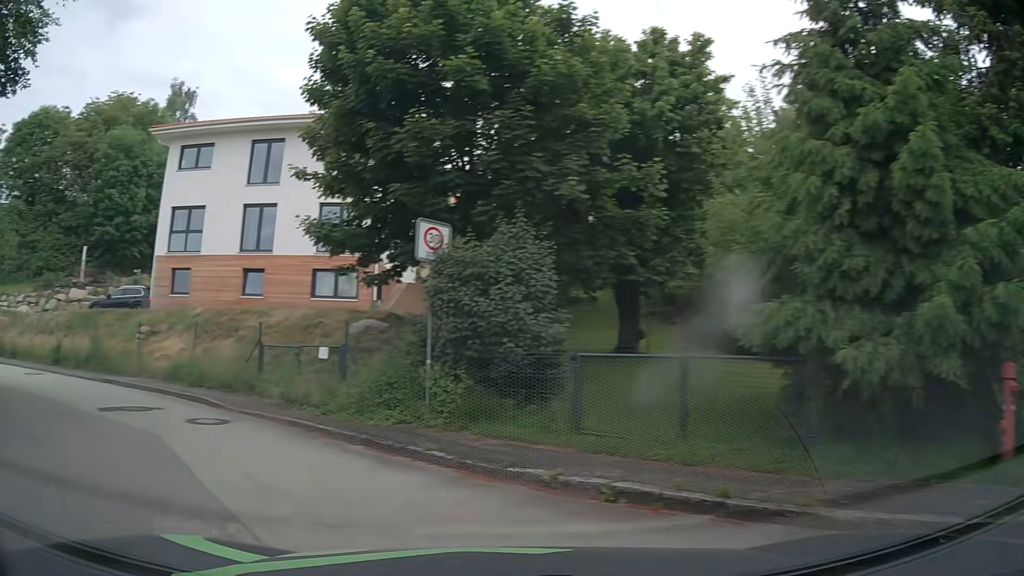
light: Day
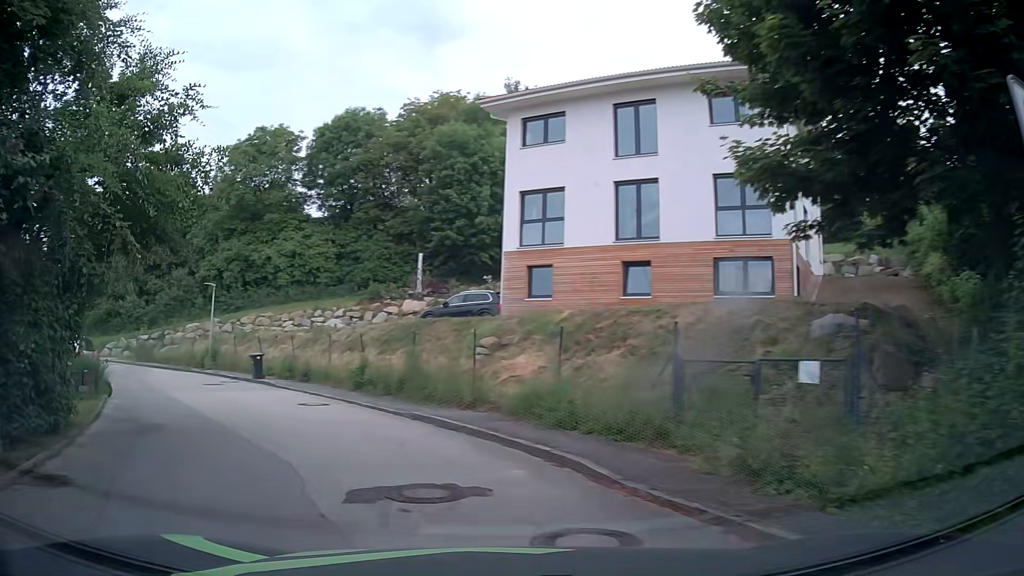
(-2.0, +6.2) m; -31°
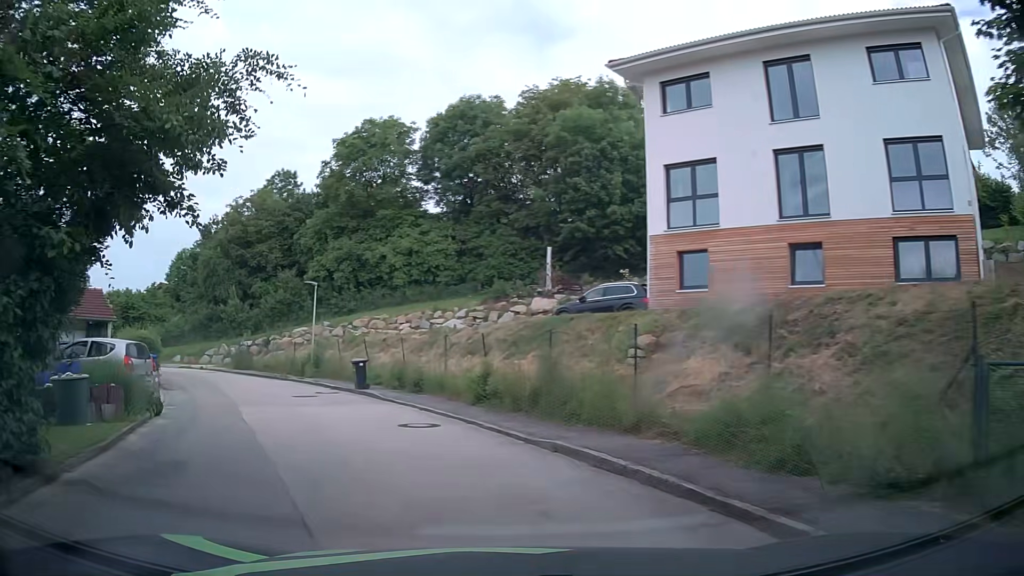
(-0.5, +3.9) m; -12°
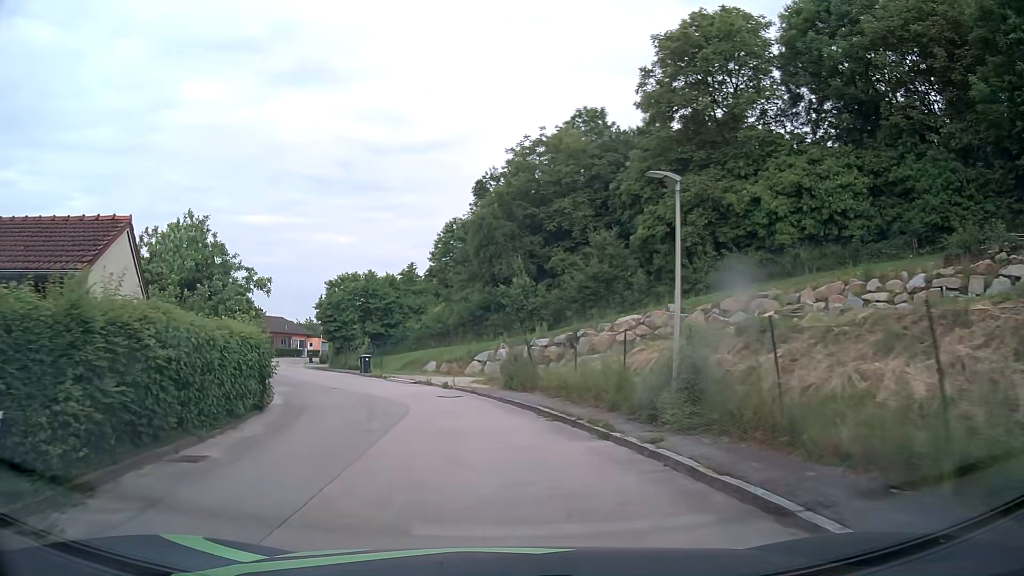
(-5.6, +18.5) m; -28°
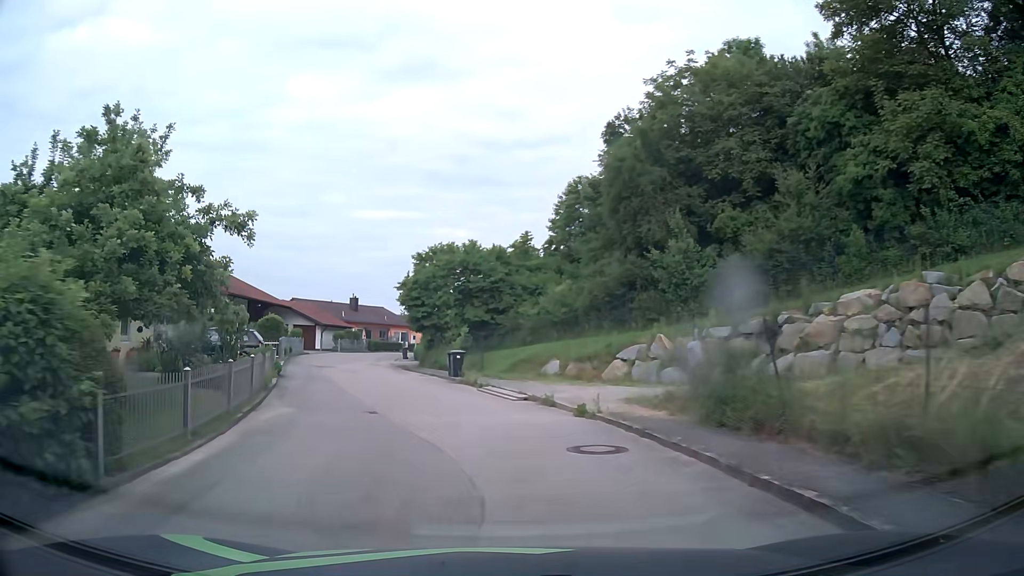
(-1.0, +11.3) m; -10°
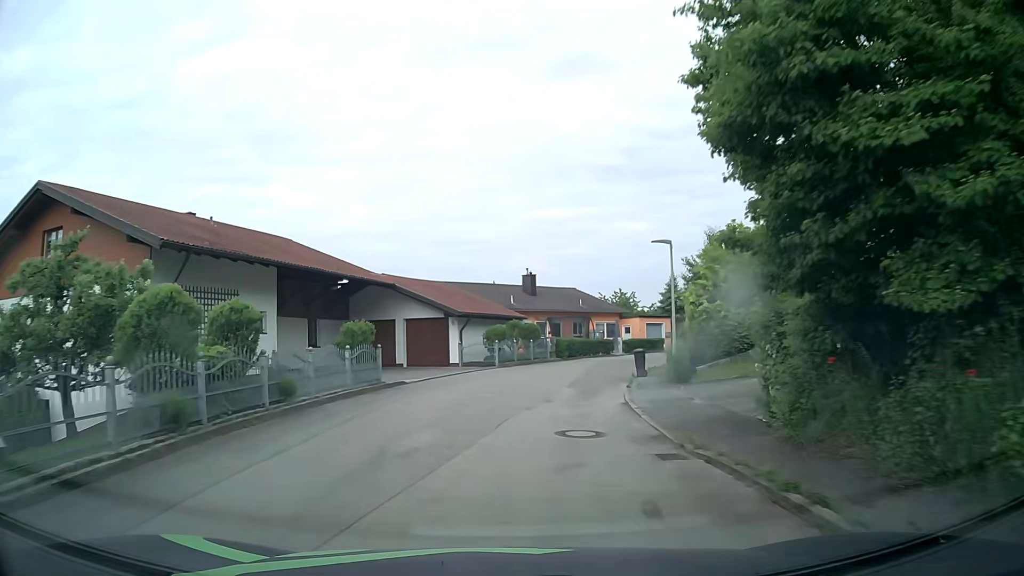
(-5.7, +29.5) m; -15°
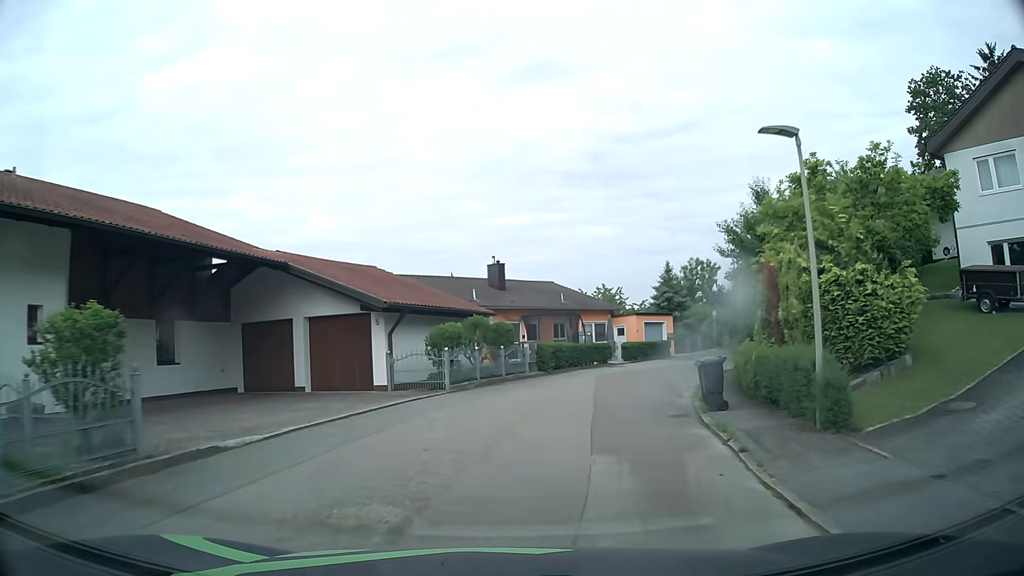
(0.0, +11.1) m; +2°
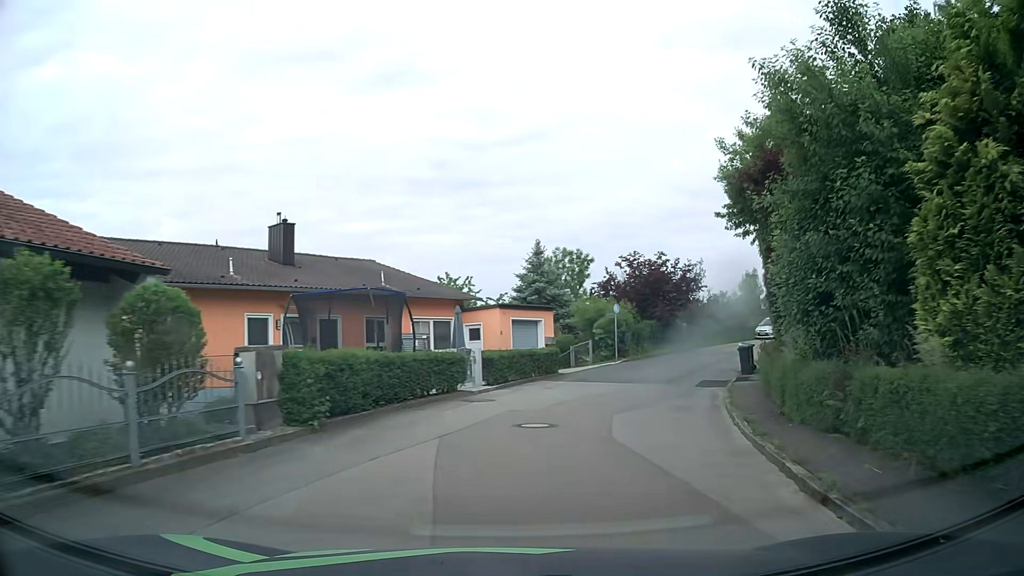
(+1.6, +15.6) m; +13°
(+1, +10) (+4, +20) (+8, +29) (+14, +37) (+20, +45) (+27, +52) (+35, +58) (+43, +64) (+51, +69) (+60, +73) m
